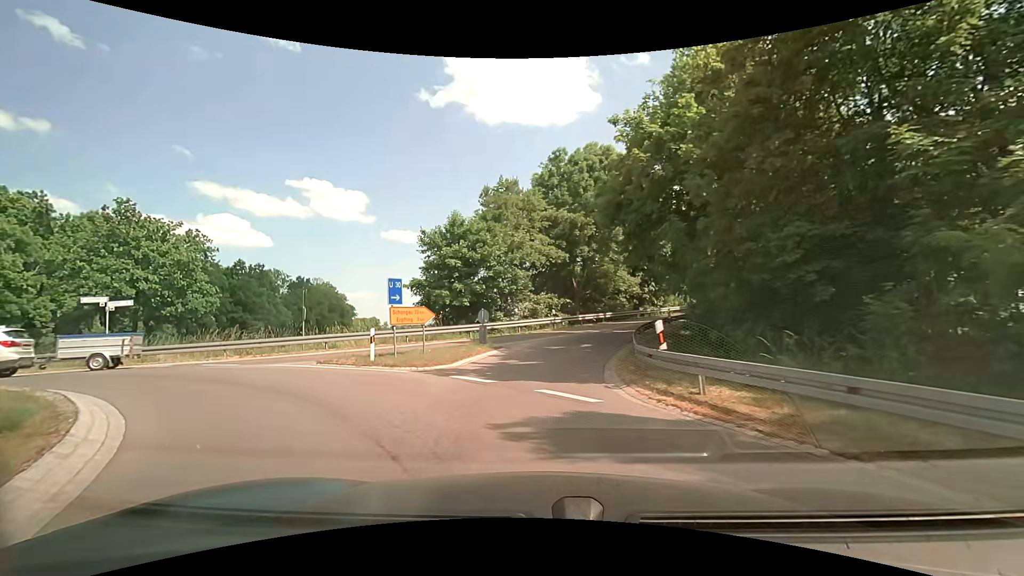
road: tertiary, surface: asphalt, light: Day
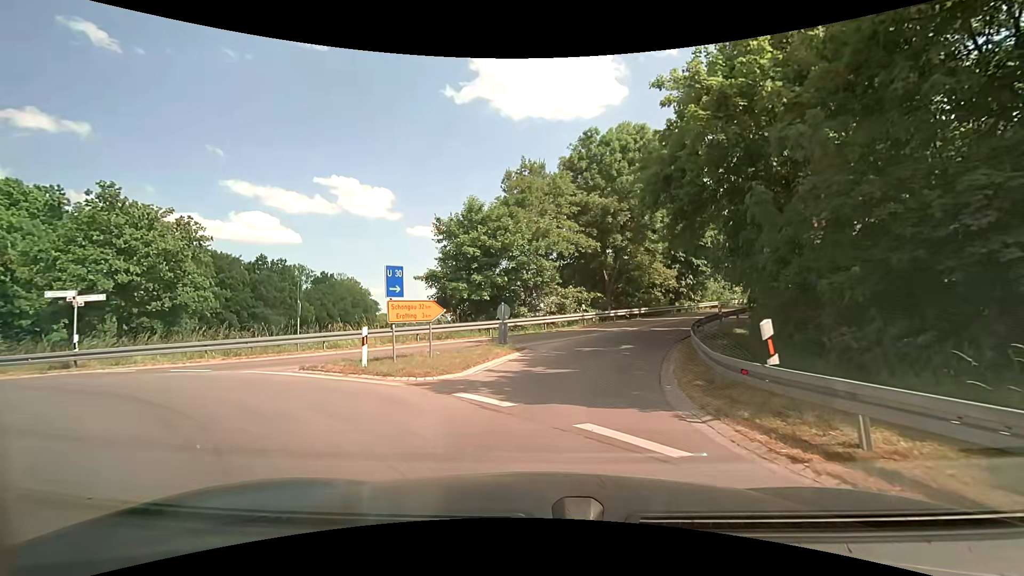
(-0.1, +3.3) m; -3°
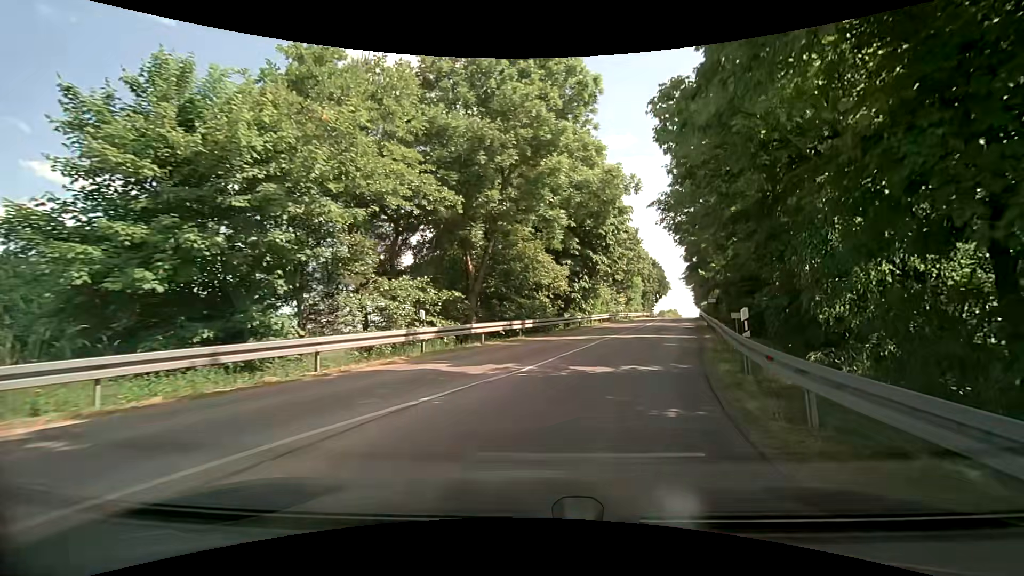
(+1.5, +16.2) m; +14°
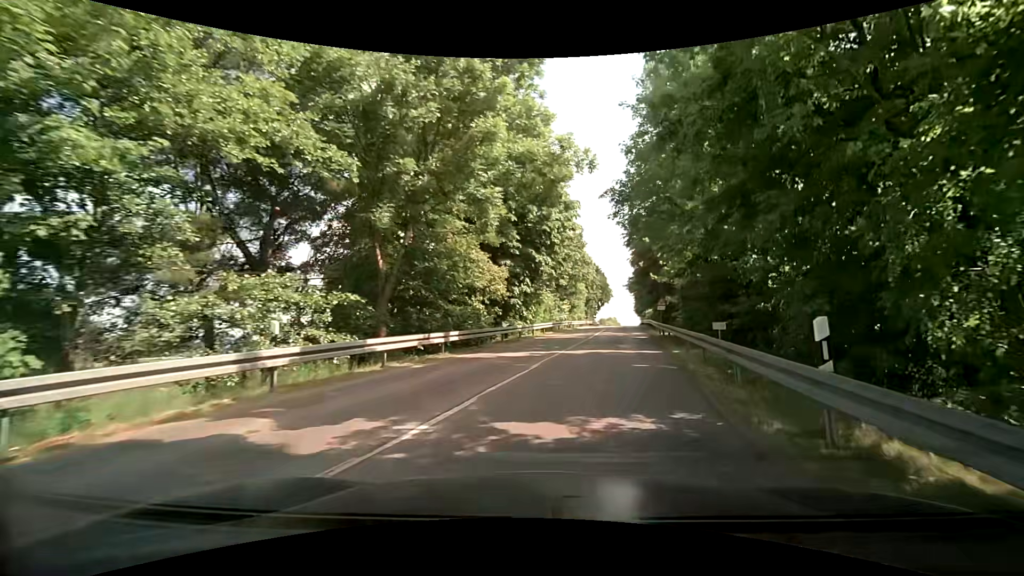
(+0.3, +5.0) m; +6°
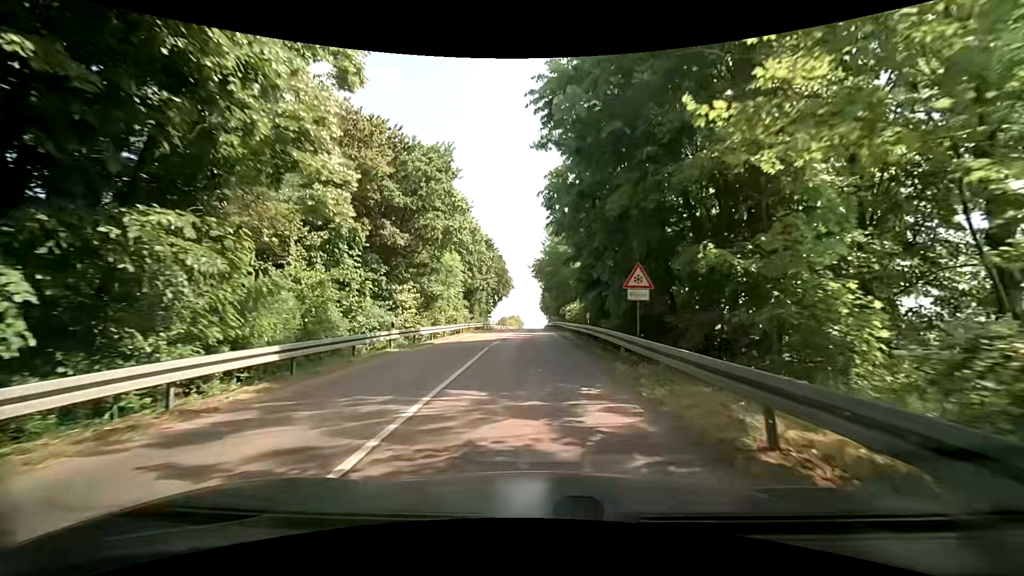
(+4.9, +28.6) m; +14°
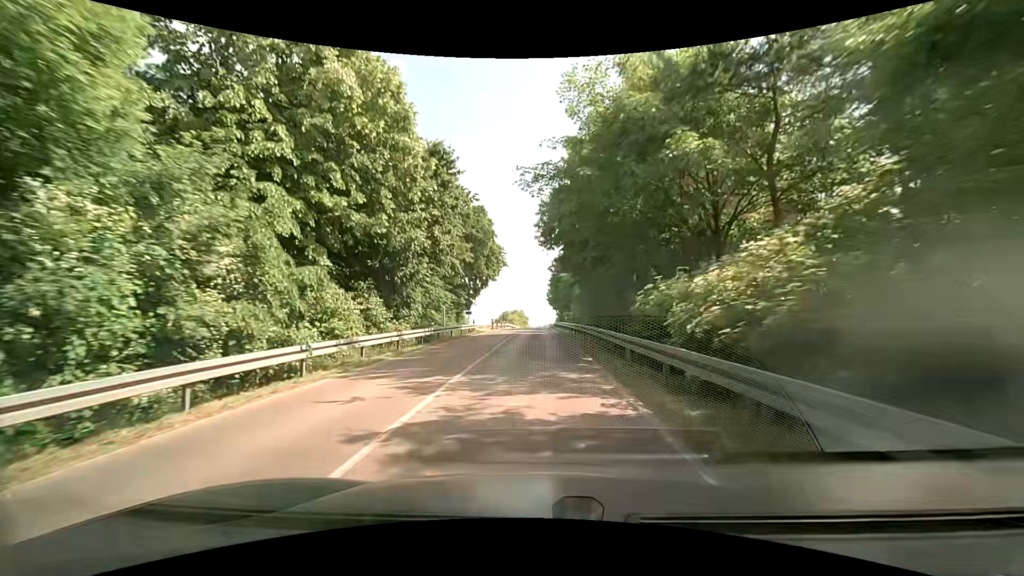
(-0.8, +28.2) m; -2°
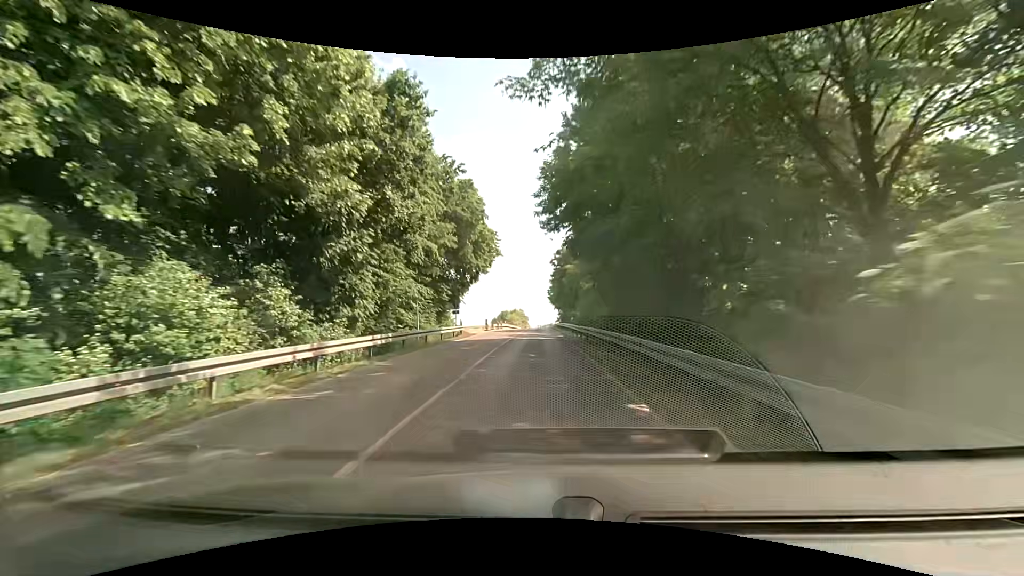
(0.0, +7.5) m; 0°
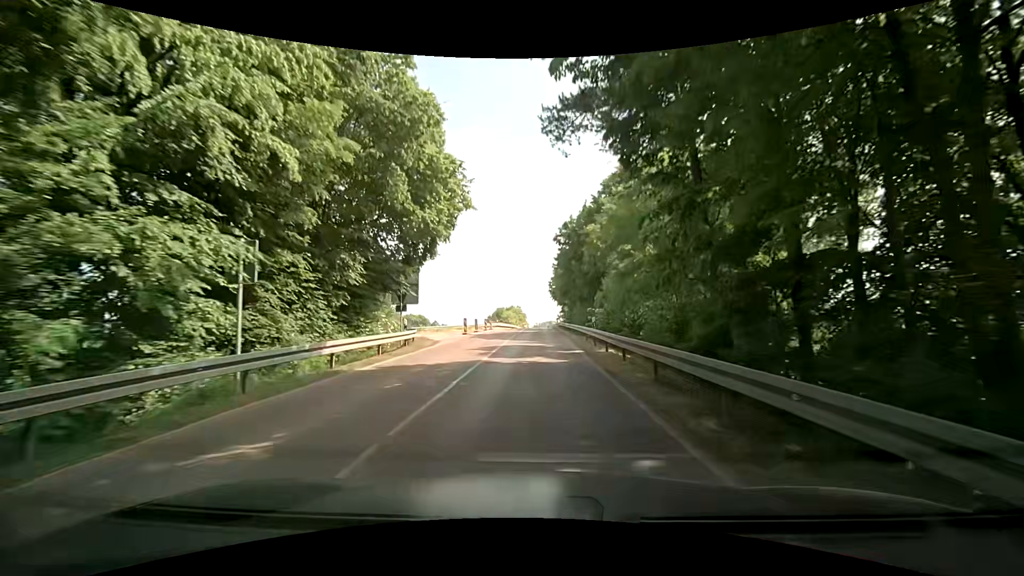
(-0.1, +15.3) m; 0°
(0, +10) (0, +20) (0, +30) (0, +40) (0, +50) (0, +60) (0, +70) (0, +80) (0, +90) (0, +100) m
